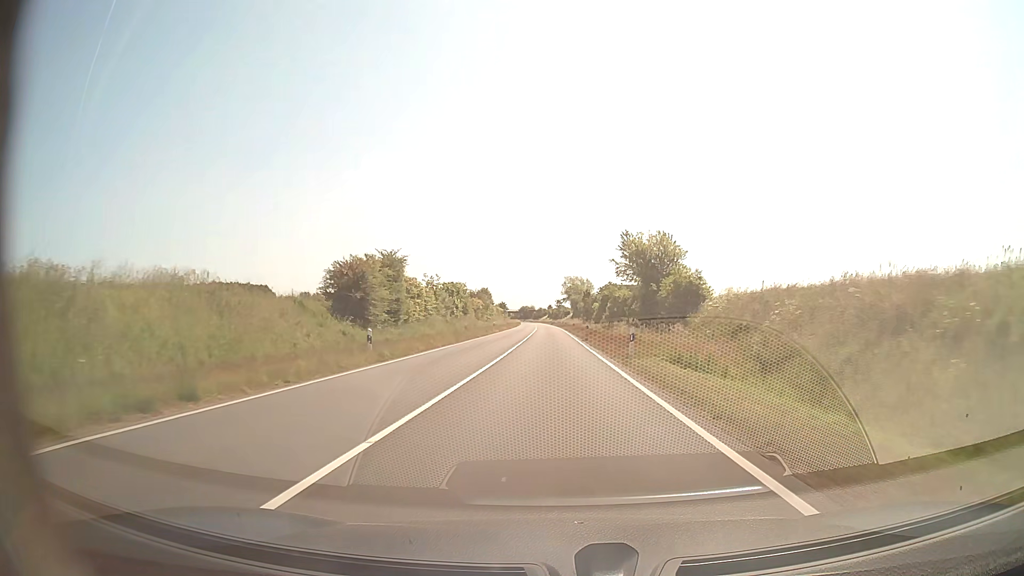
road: secondary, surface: asphalt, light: Day
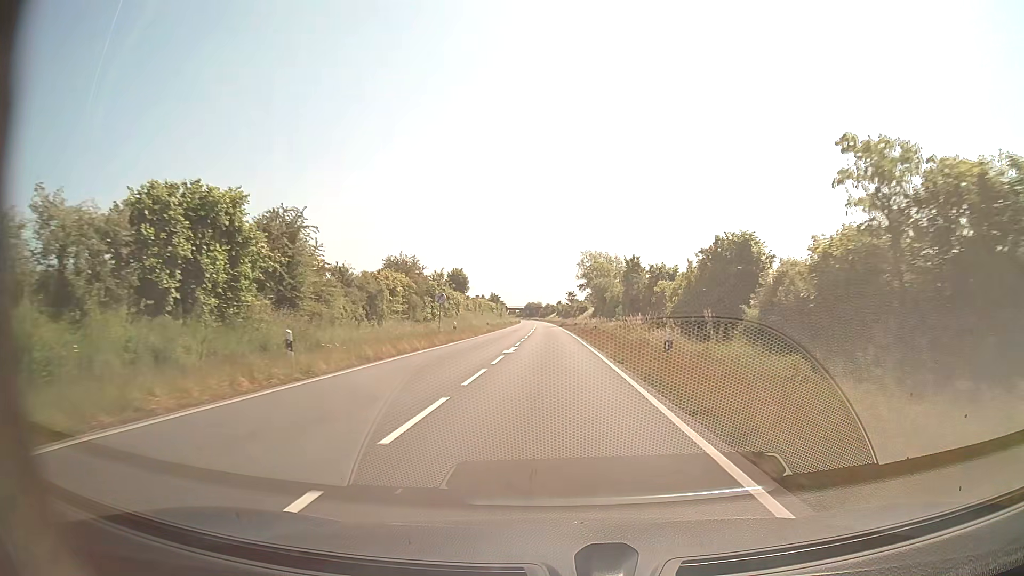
(-0.3, +57.4) m; -1°
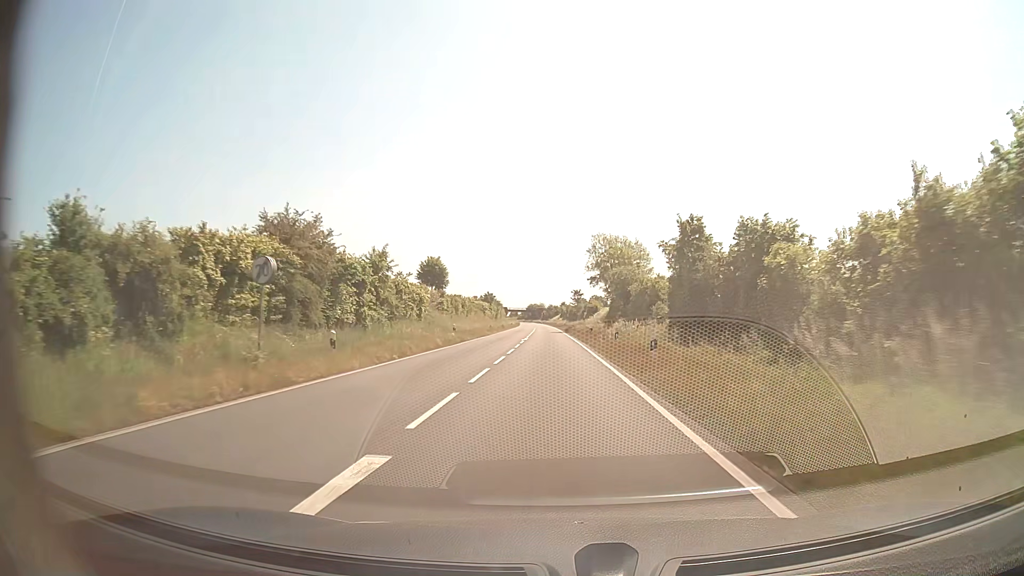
(0.0, +23.2) m; 0°
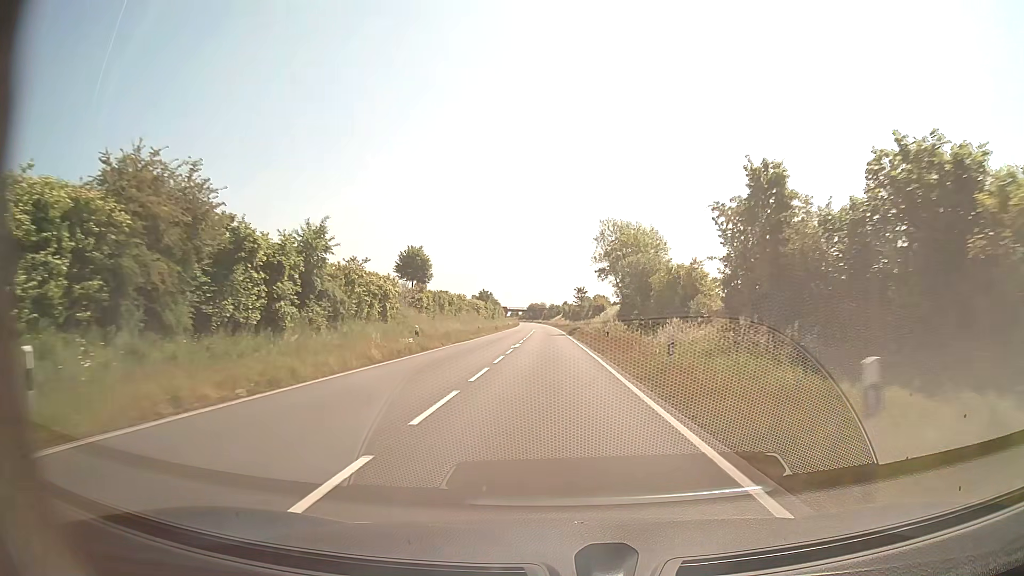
(0.0, +11.9) m; 0°
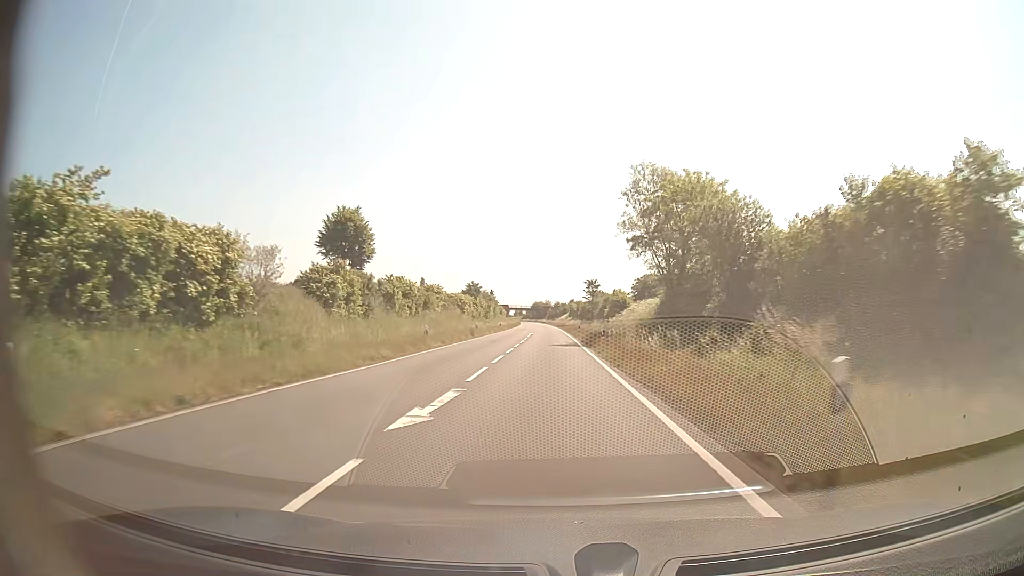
(-0.1, +24.7) m; 0°
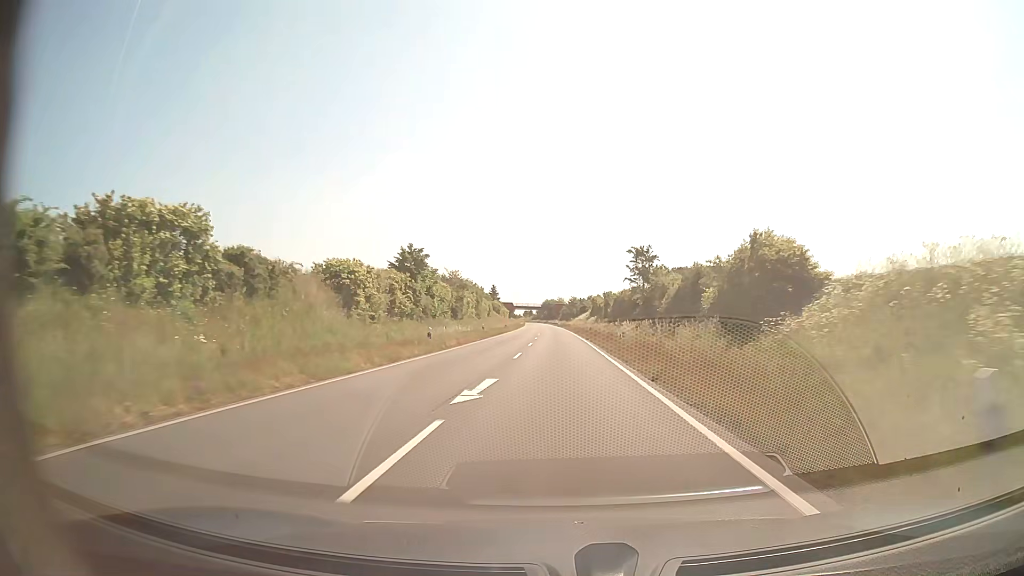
(-0.7, +52.3) m; -1°
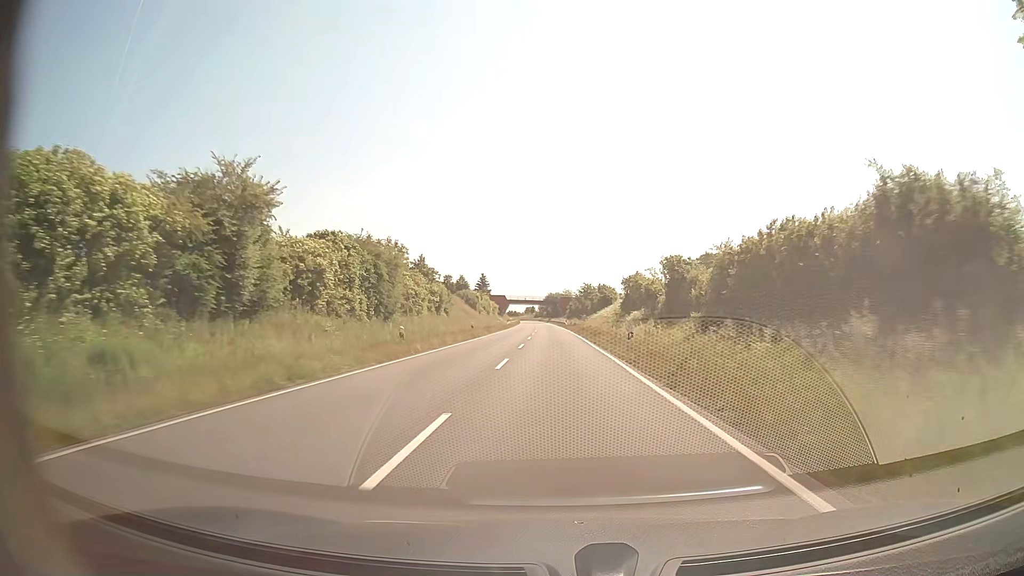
(-0.2, +54.9) m; -1°
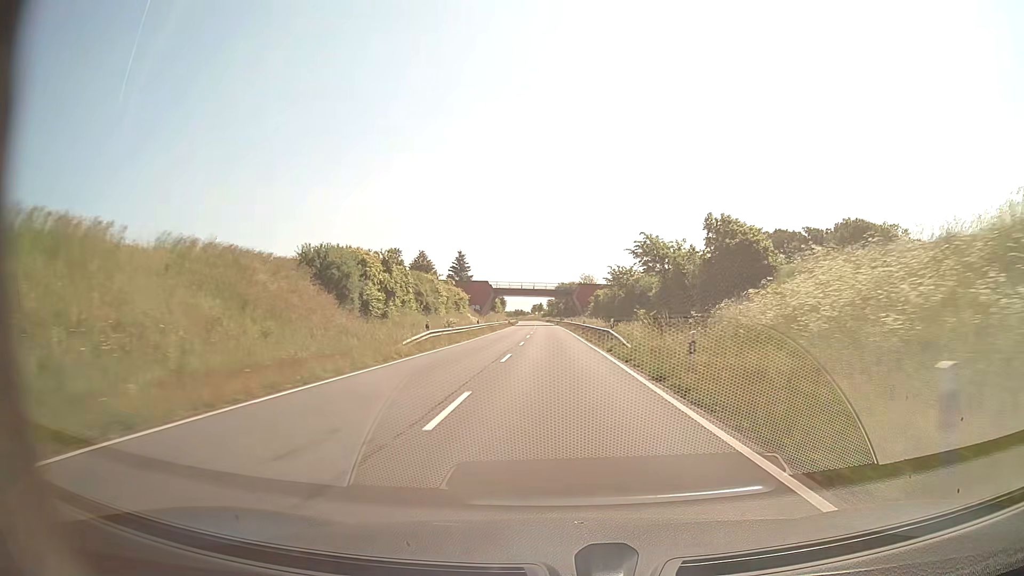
(-0.5, +70.3) m; -1°
(0, +10) (0, +20) (0, +30) (0, +40) (0, +50) (-1, +60) (-1, +70) (-1, +80) (-1, +90) (-1, +100) m
